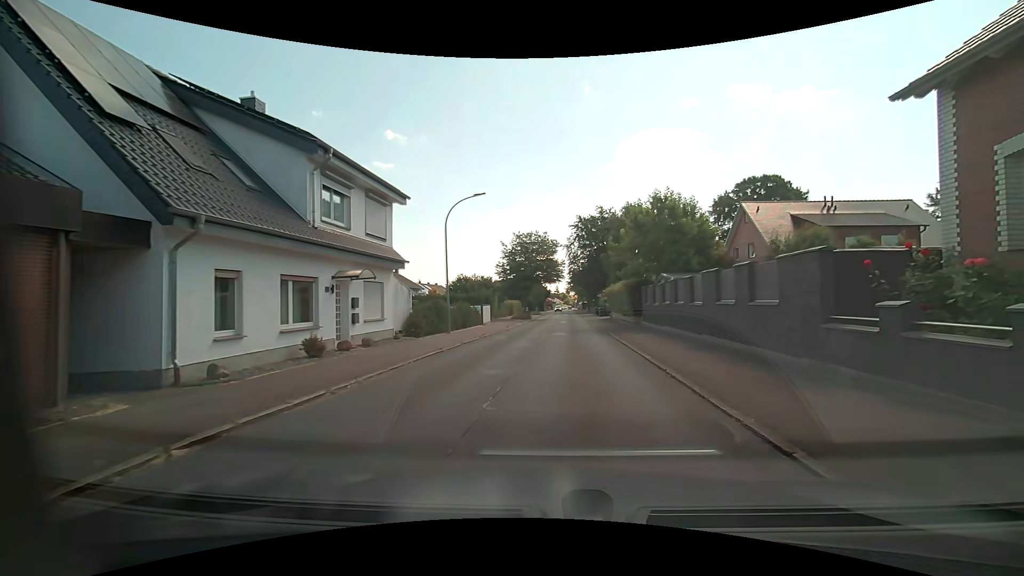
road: residential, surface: asphalt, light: Day
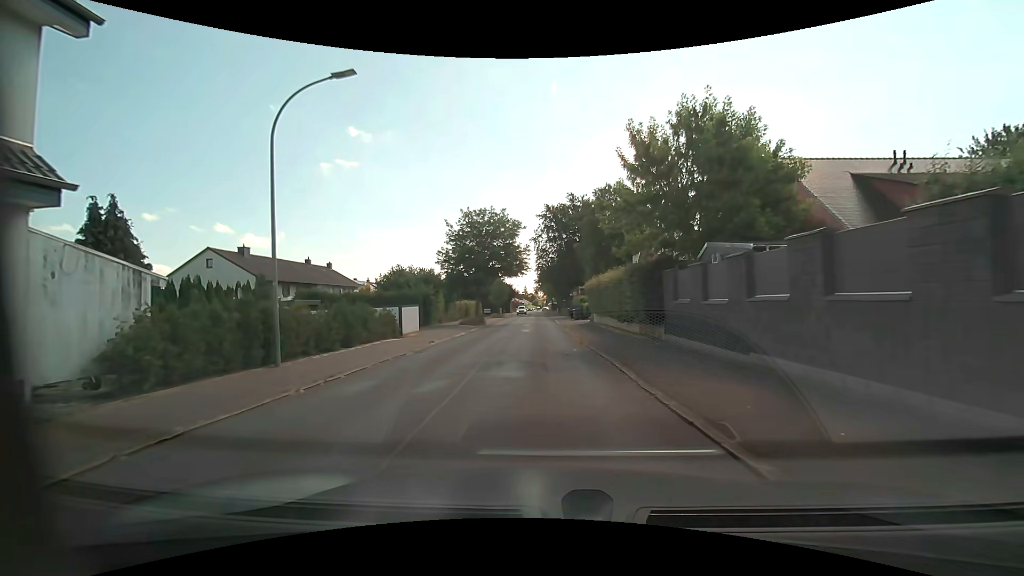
(+0.7, +14.3) m; +4°
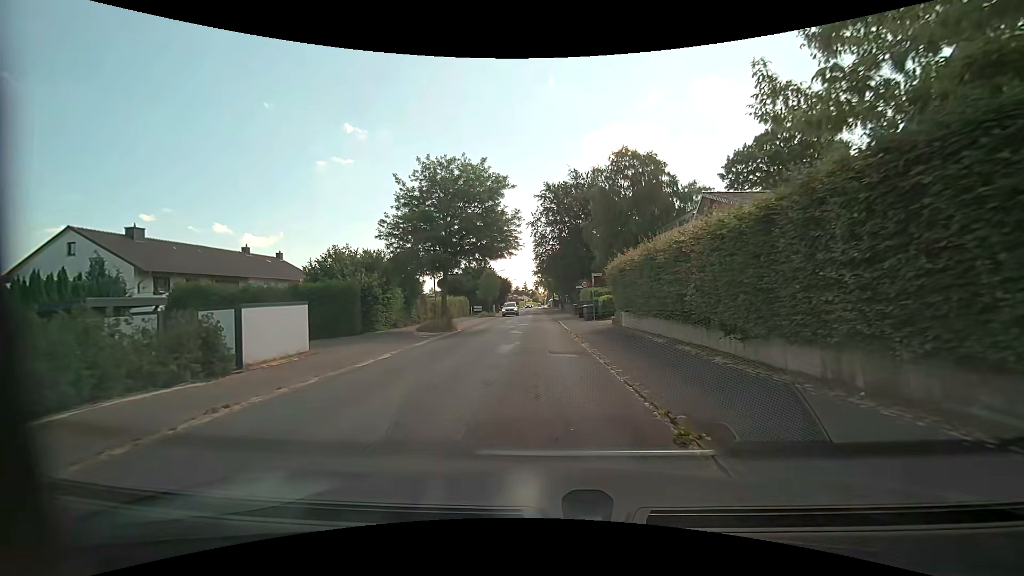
(0.0, +13.9) m; -1°
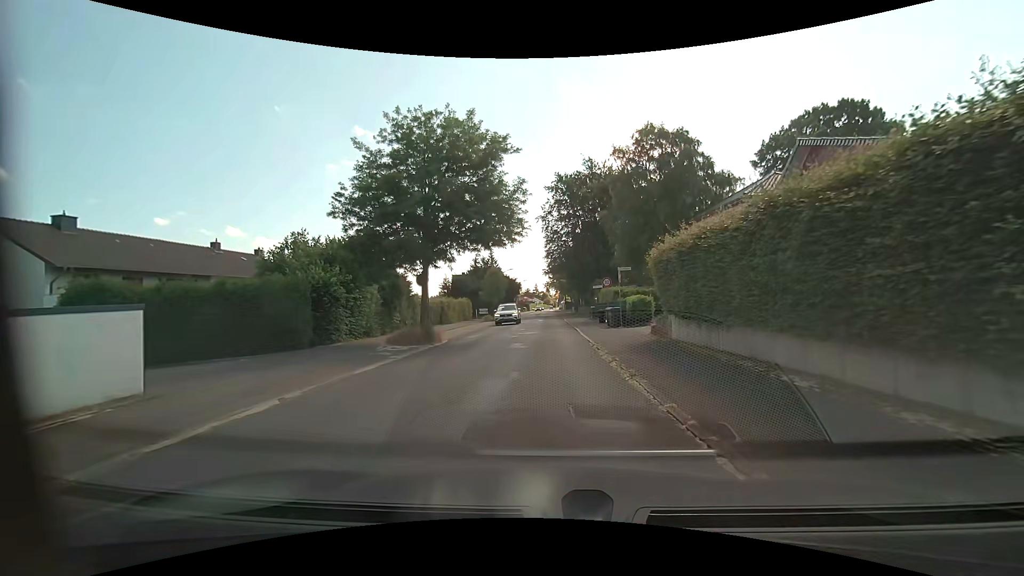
(-0.1, +7.2) m; -1°
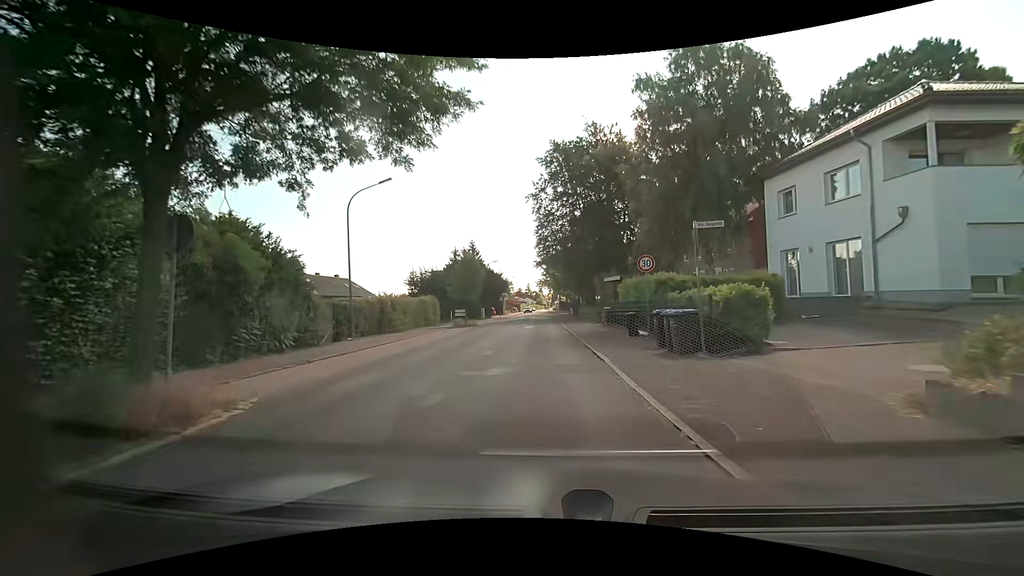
(0.0, +14.7) m; 0°
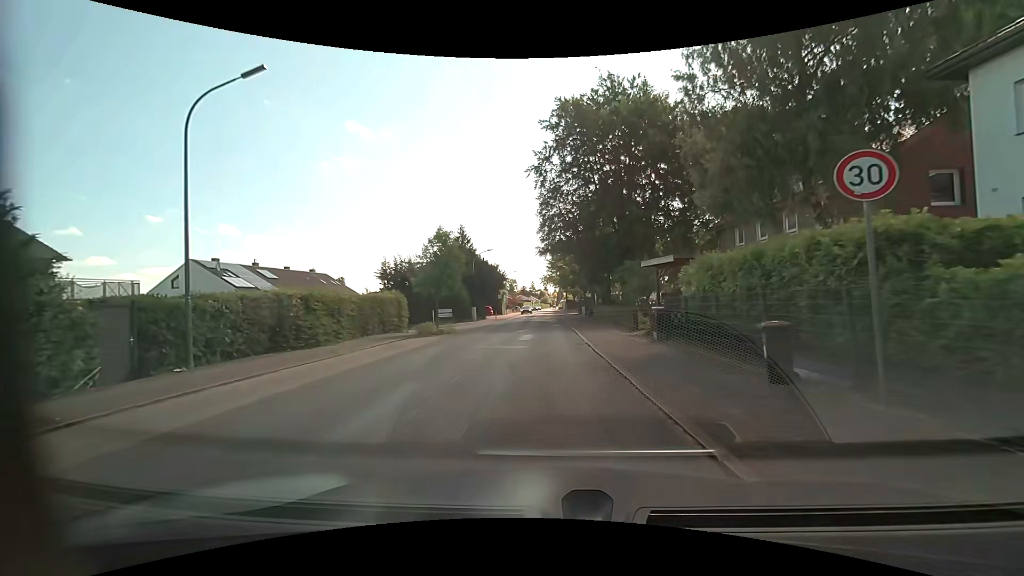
(0.0, +12.0) m; 0°
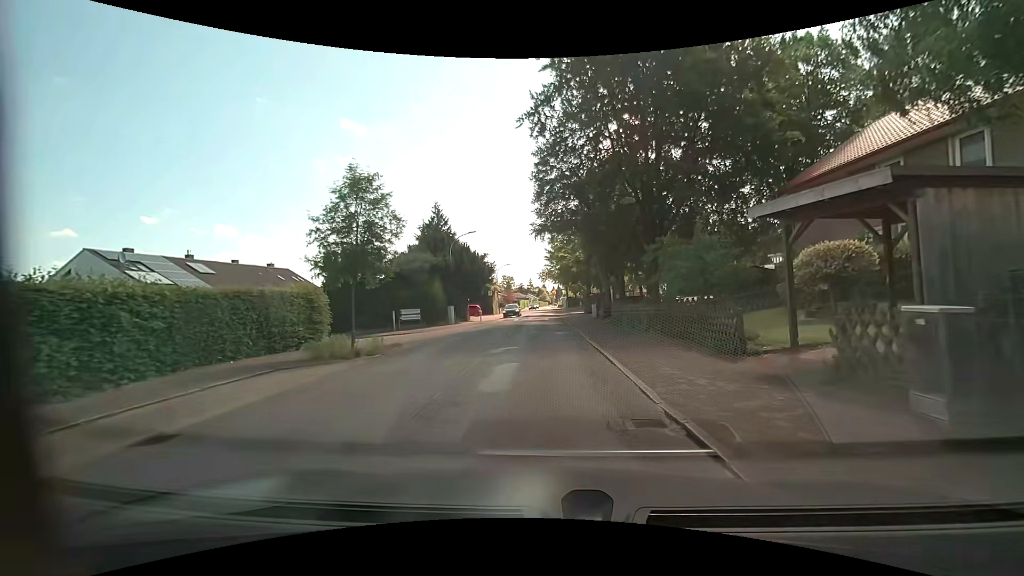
(-0.1, +12.0) m; 0°
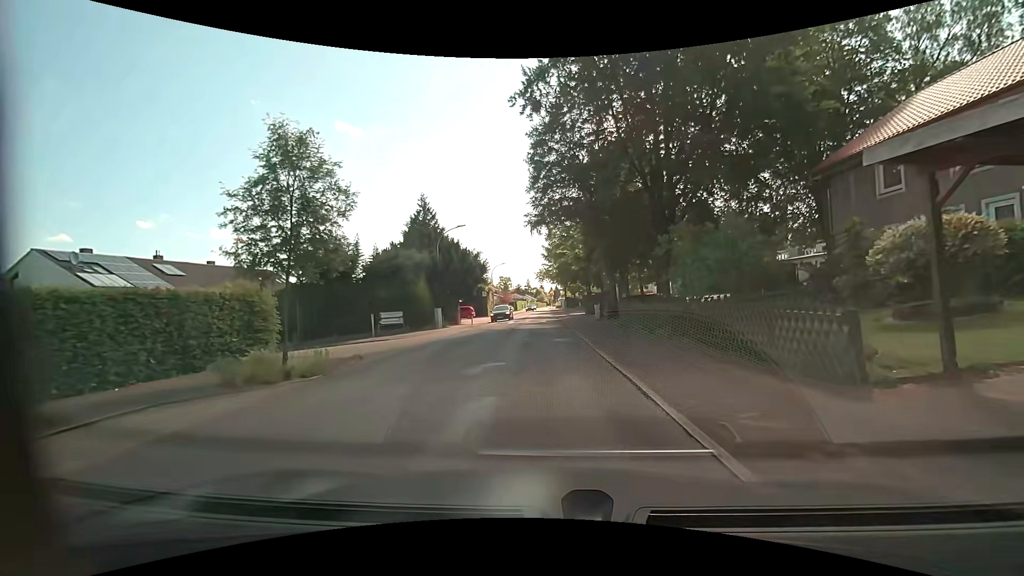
(0.0, +4.0) m; -1°
(0, +10) (0, +20) (0, +30) (0, +40) (0, +50) (0, +60) (0, +70) (0, +80) (0, +90) (0, +100) m
